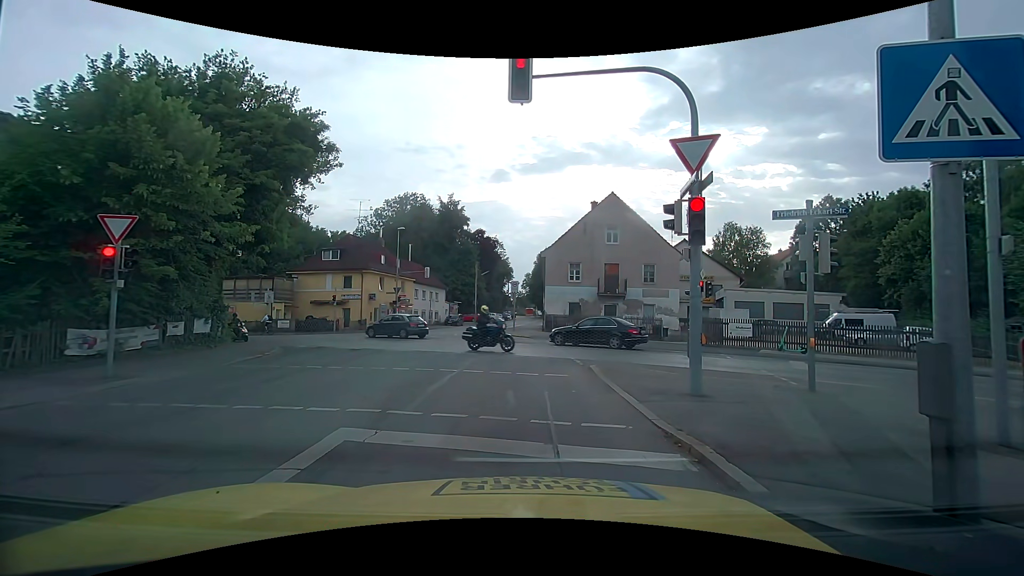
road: tertiary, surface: asphalt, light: Day
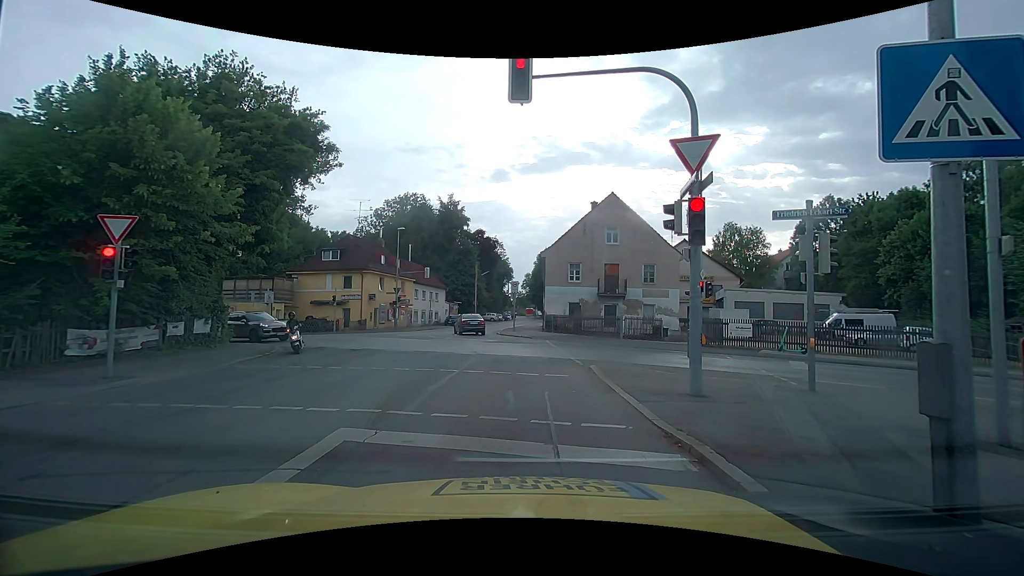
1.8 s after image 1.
(0.0, +0.1) m; 0°
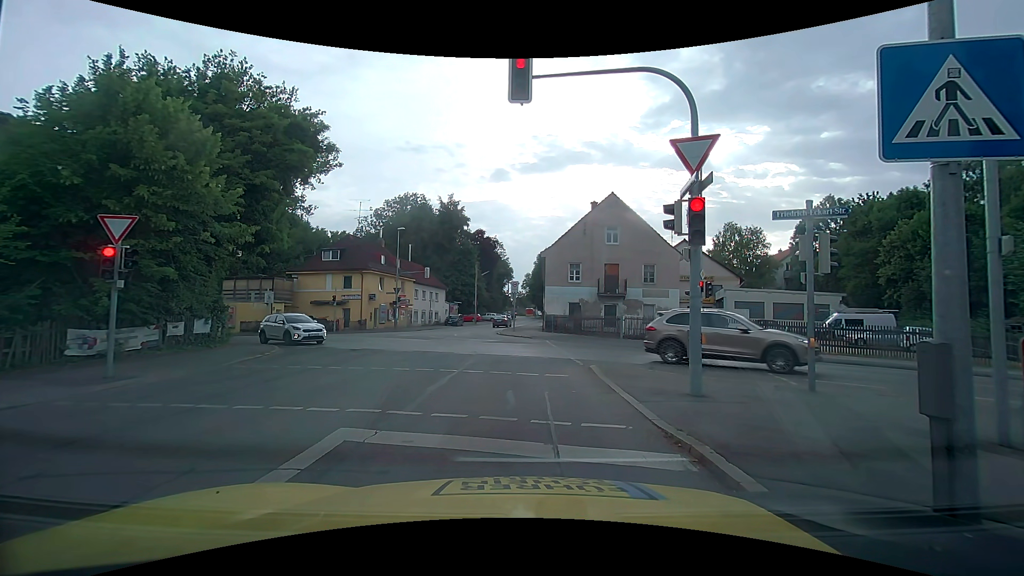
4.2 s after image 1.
(0.0, 0.0) m; 0°
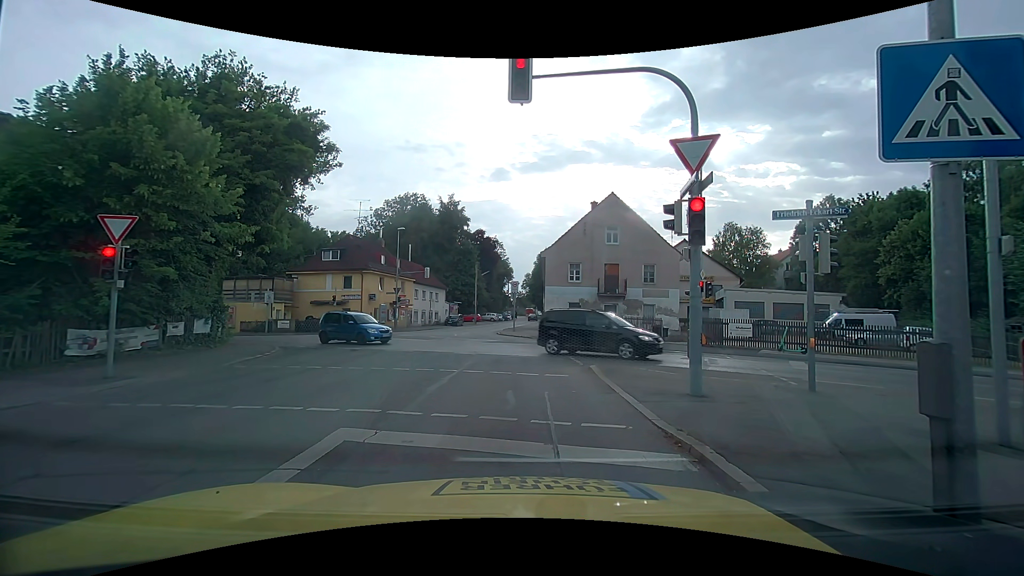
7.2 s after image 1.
(0.0, 0.0) m; 0°
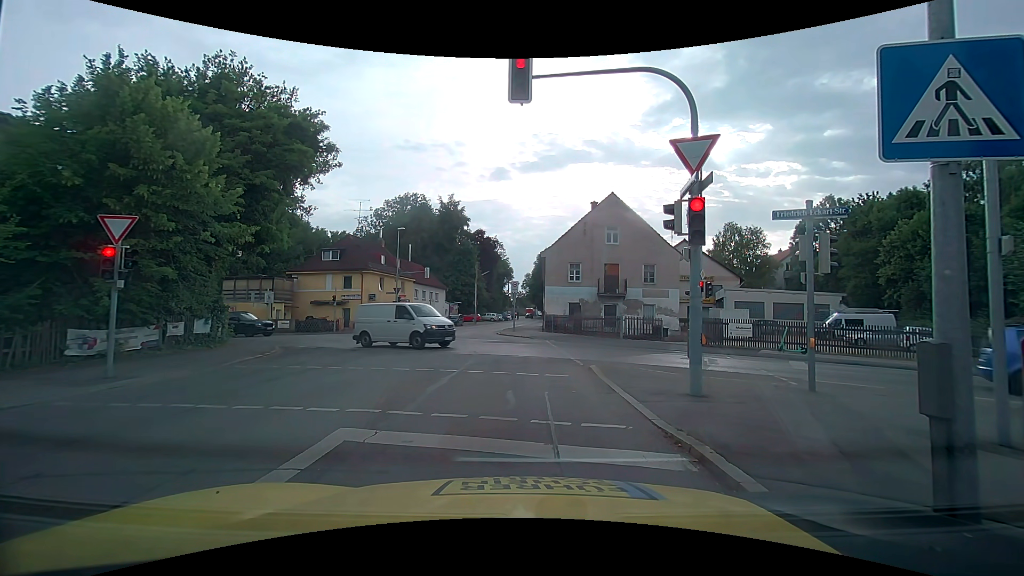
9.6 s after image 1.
(0.0, 0.0) m; 0°
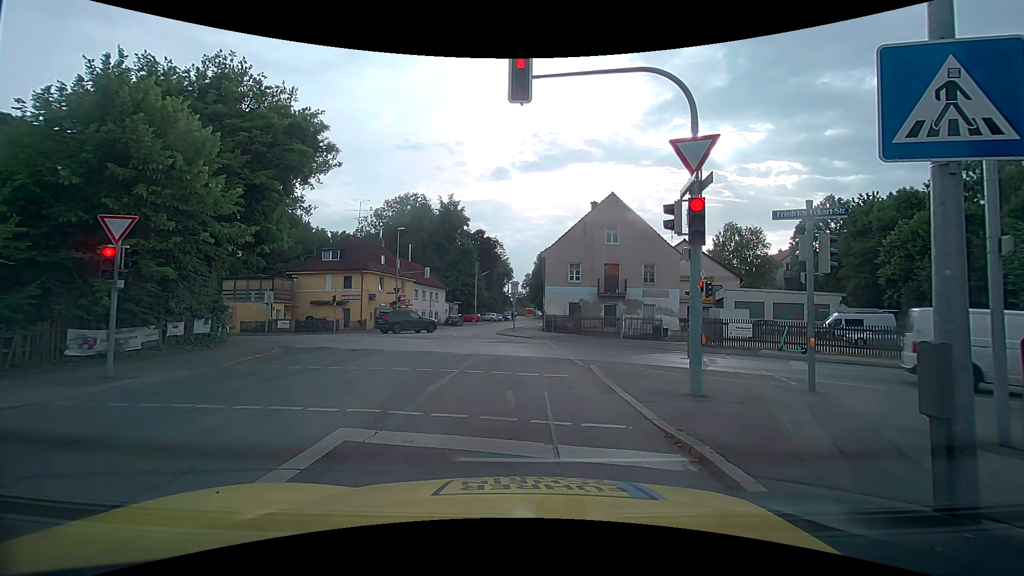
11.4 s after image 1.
(0.0, 0.0) m; 0°
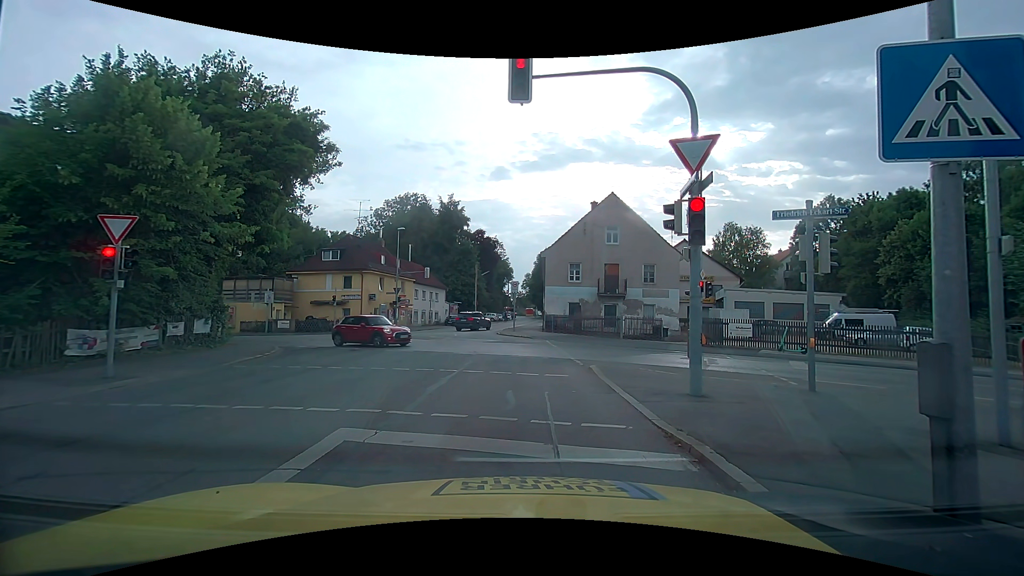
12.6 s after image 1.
(0.0, 0.0) m; 0°
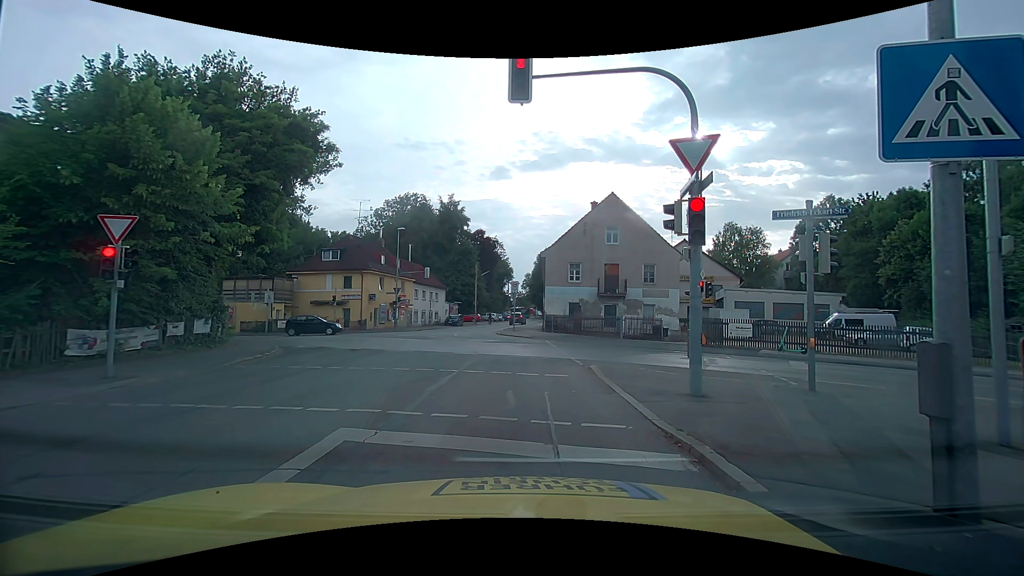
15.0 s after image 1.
(0.0, 0.0) m; 0°
(0, +10) (0, +20) (-1, +30) (-2, +40) (-2, +50) (-1, +60) (+1, +70) (+2, +79) (+4, +89) (+5, +99) m
